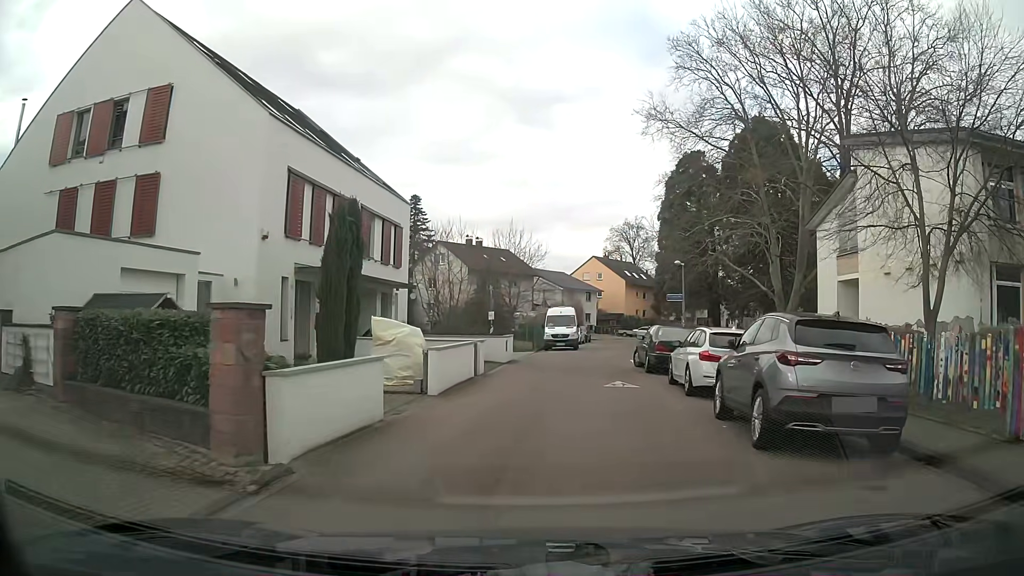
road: residential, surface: asphalt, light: Day
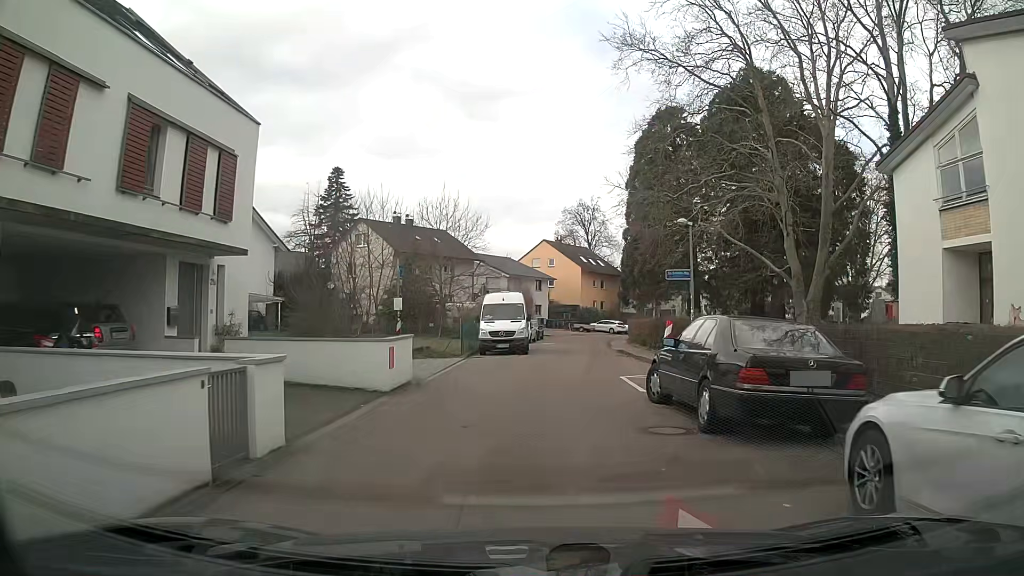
(+0.6, +12.6) m; +4°
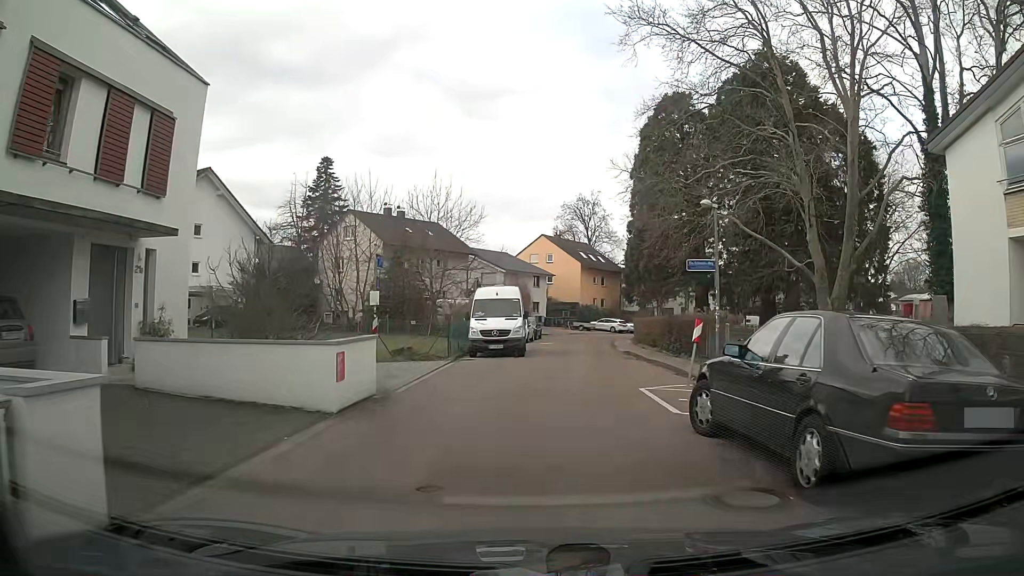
(-0.1, +3.4) m; -1°
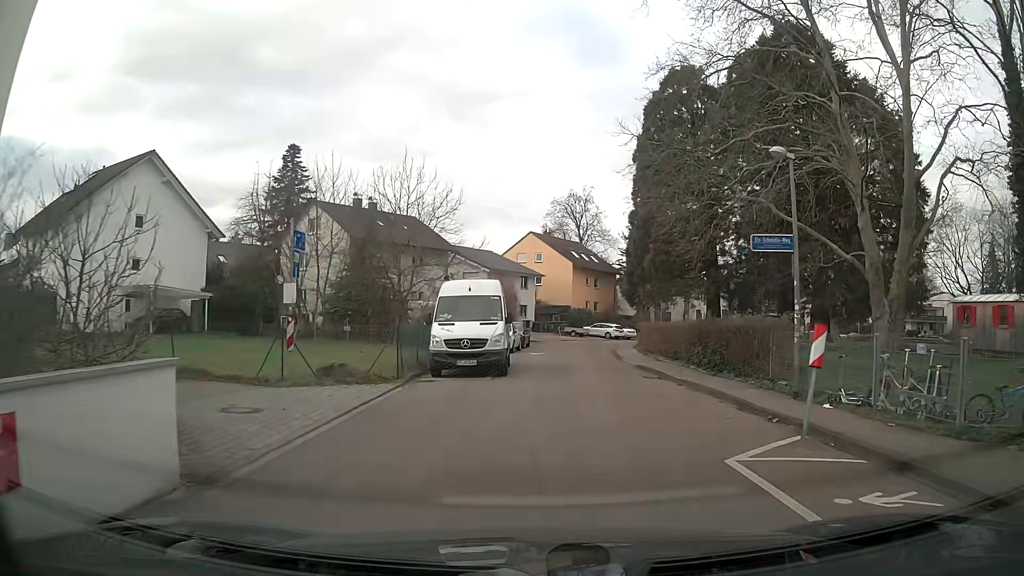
(+0.2, +6.8) m; +2°
